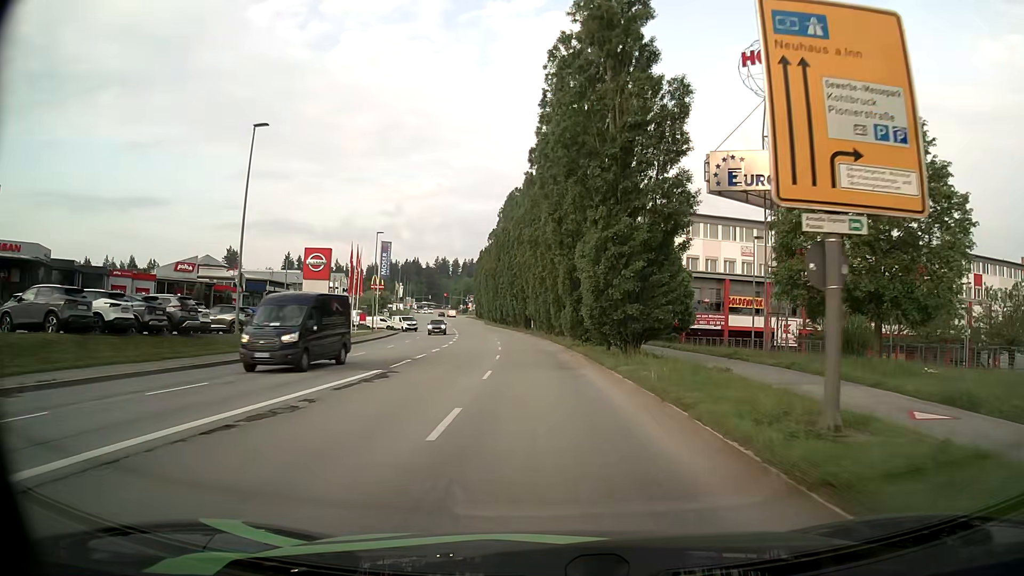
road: tertiary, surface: asphalt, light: Day
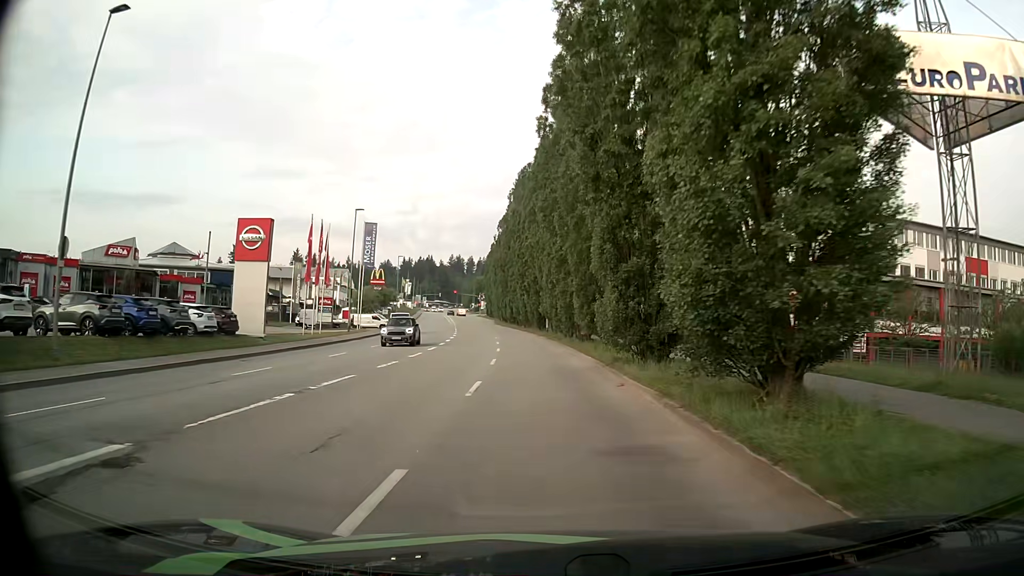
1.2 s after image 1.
(-0.1, +13.7) m; -1°
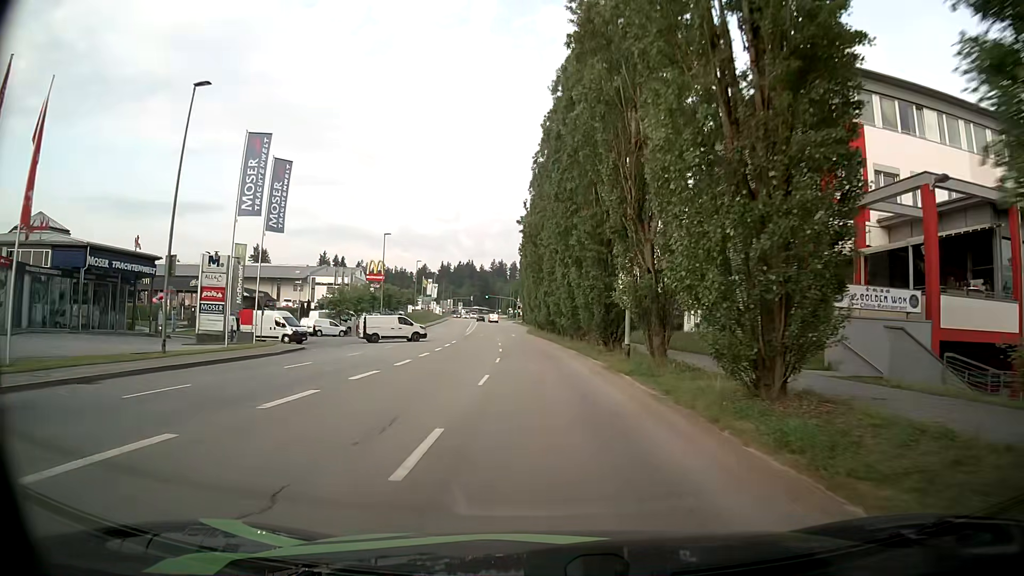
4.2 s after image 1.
(-1.3, +33.7) m; -4°
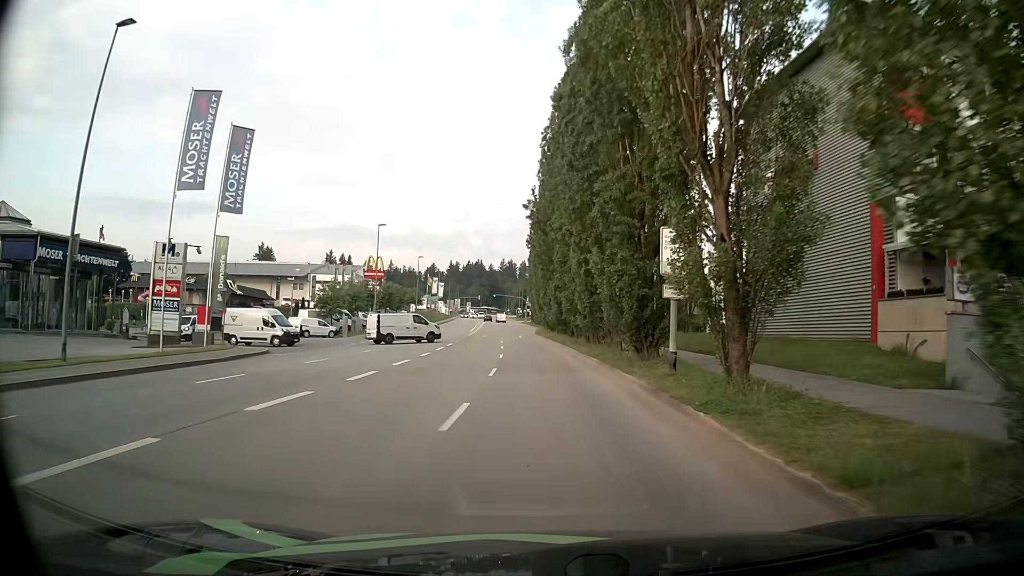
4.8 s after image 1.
(-0.1, +6.6) m; -1°
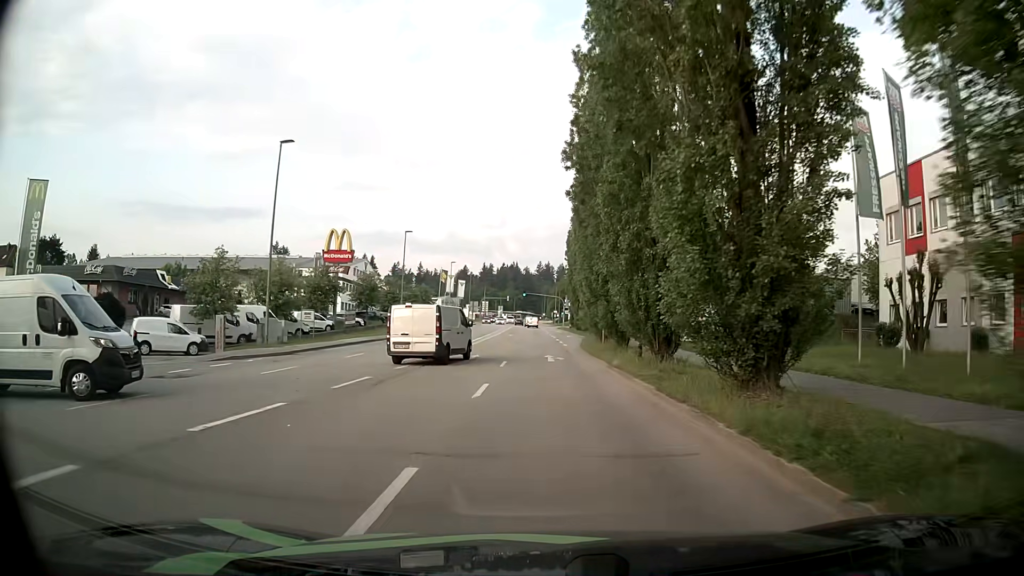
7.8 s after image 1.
(-1.1, +32.2) m; -3°
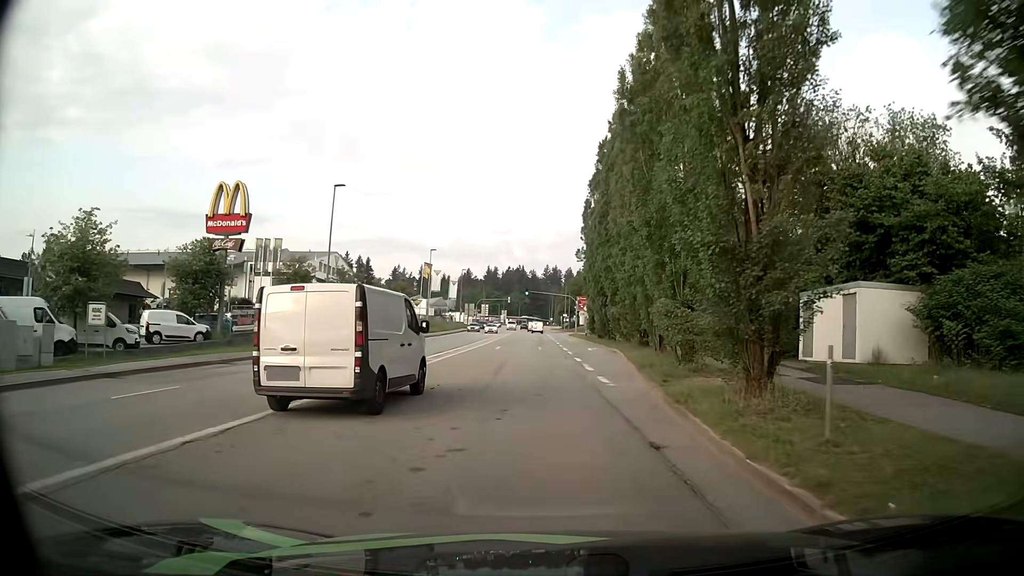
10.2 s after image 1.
(-0.1, +25.5) m; 0°
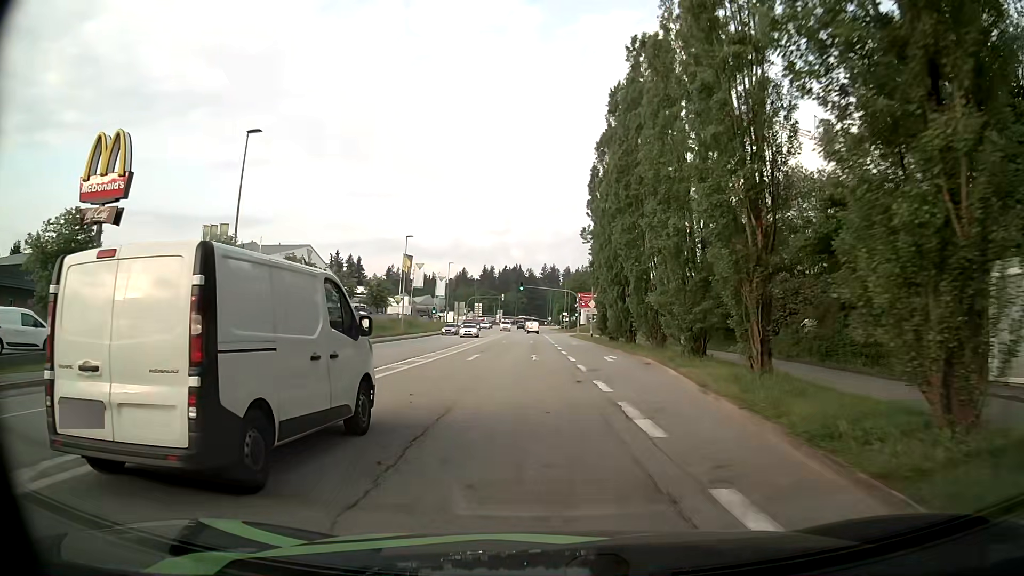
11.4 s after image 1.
(-0.1, +13.4) m; +1°
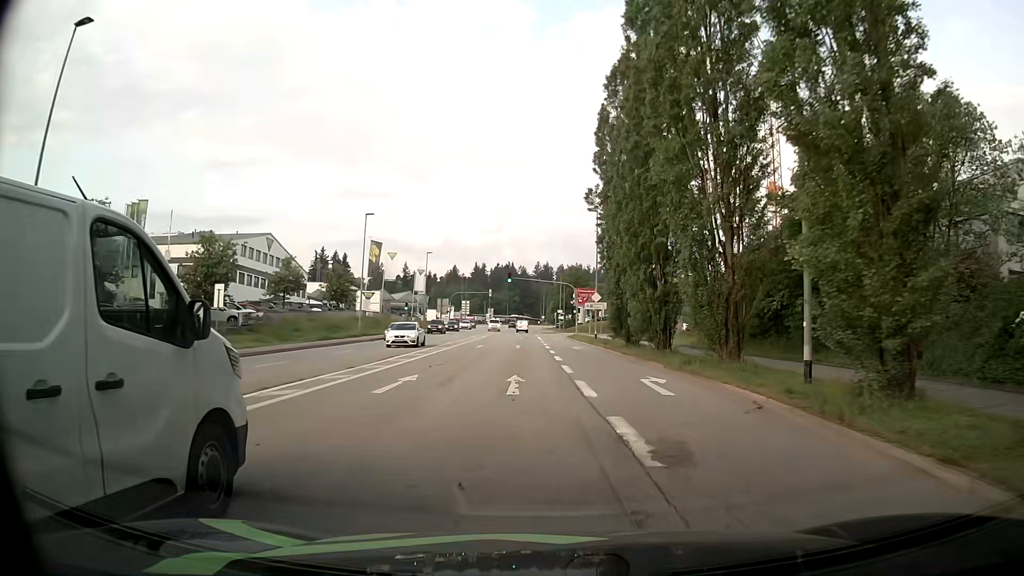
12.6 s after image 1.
(-0.2, +13.8) m; 0°
(0, +10) (0, +20) (-1, +30) (-1, +40) (-1, +50) (-2, +60) (-2, +70) (-3, +80) (-3, +90) (-3, +100) m
